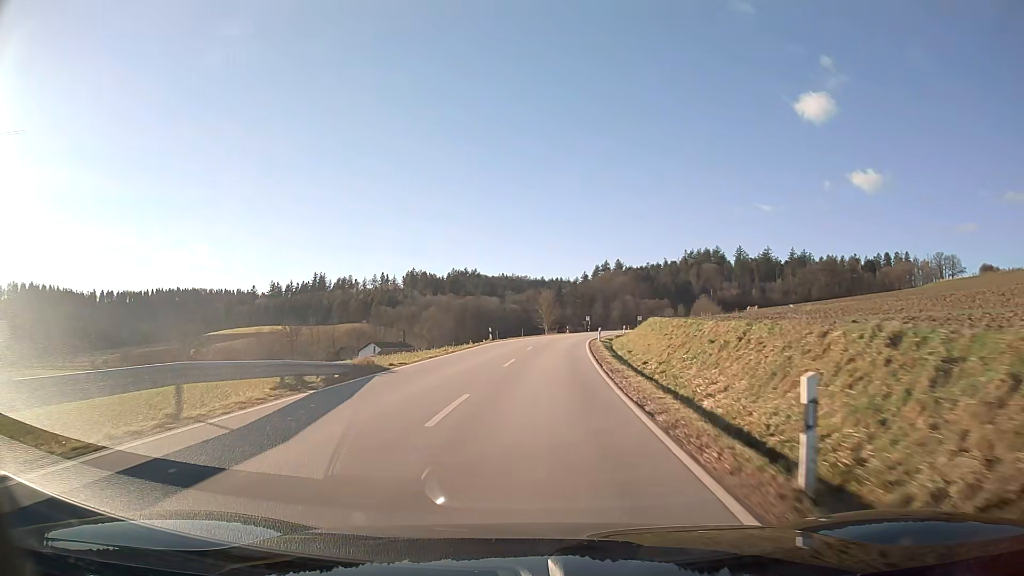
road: secondary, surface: asphalt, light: Day
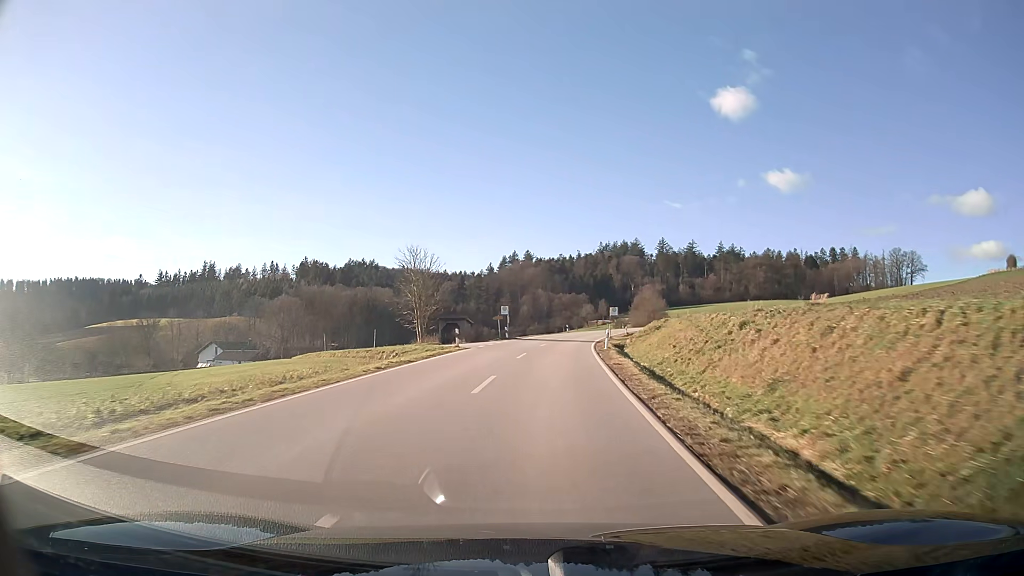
(+3.7, +56.3) m; +8°
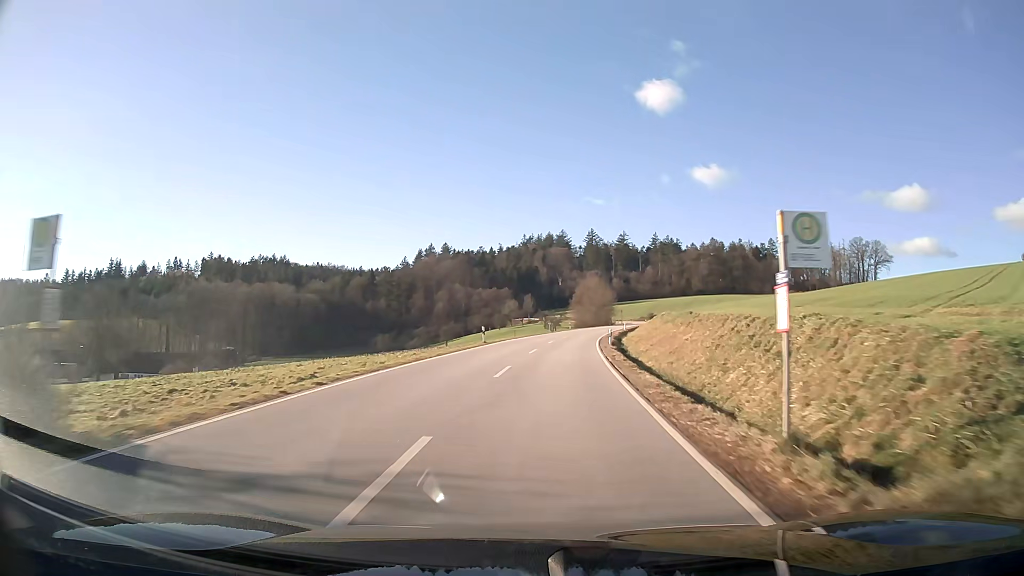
(+2.5, +45.0) m; +7°
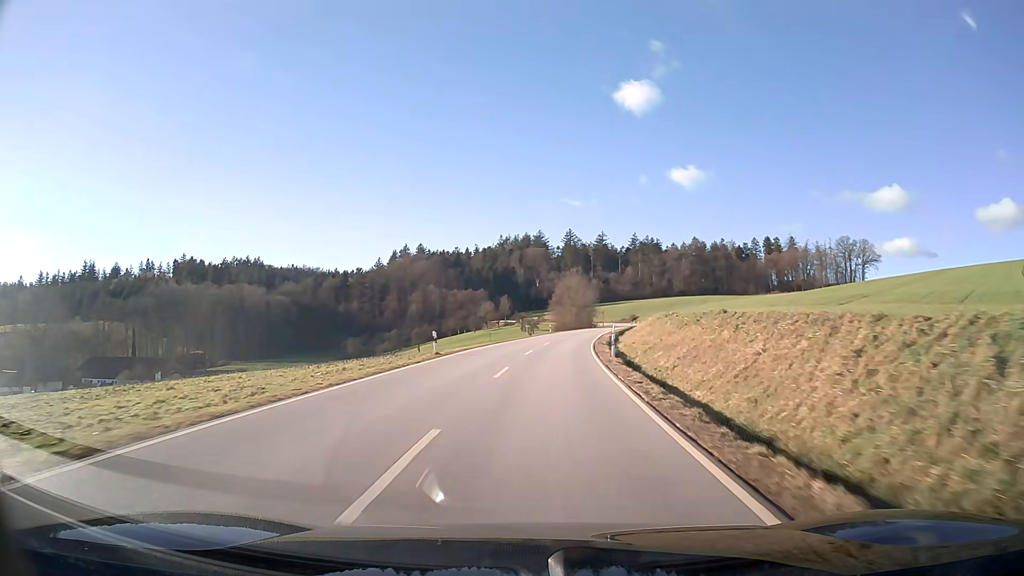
(+0.2, +11.3) m; +2°
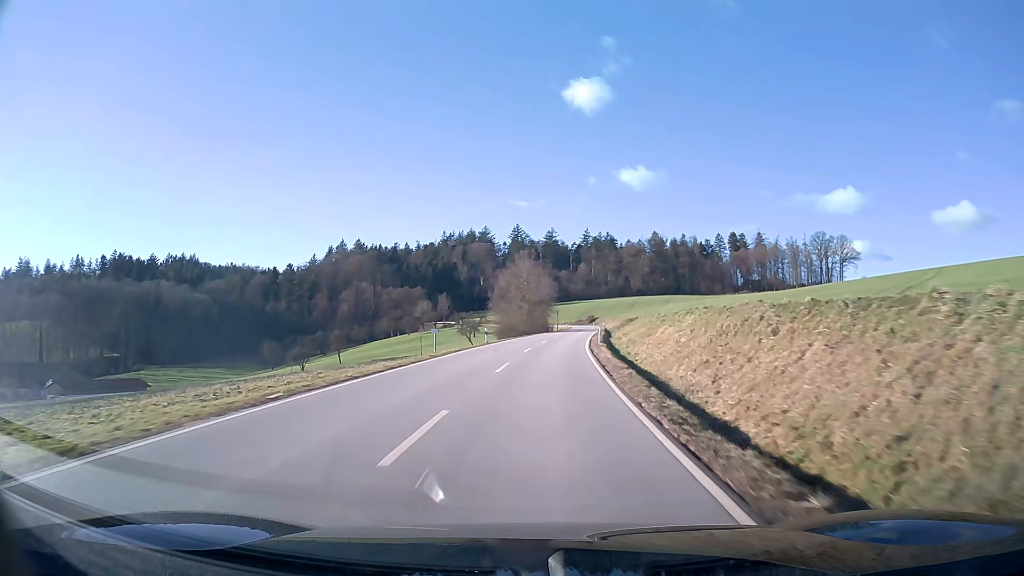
(+1.3, +34.4) m; +4°
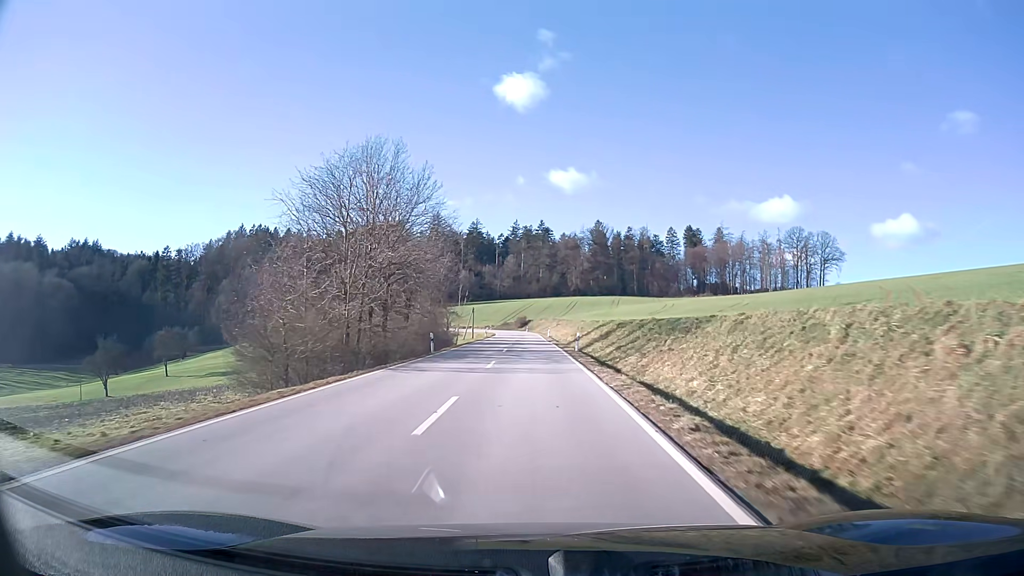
(+3.4, +58.6) m; +6°
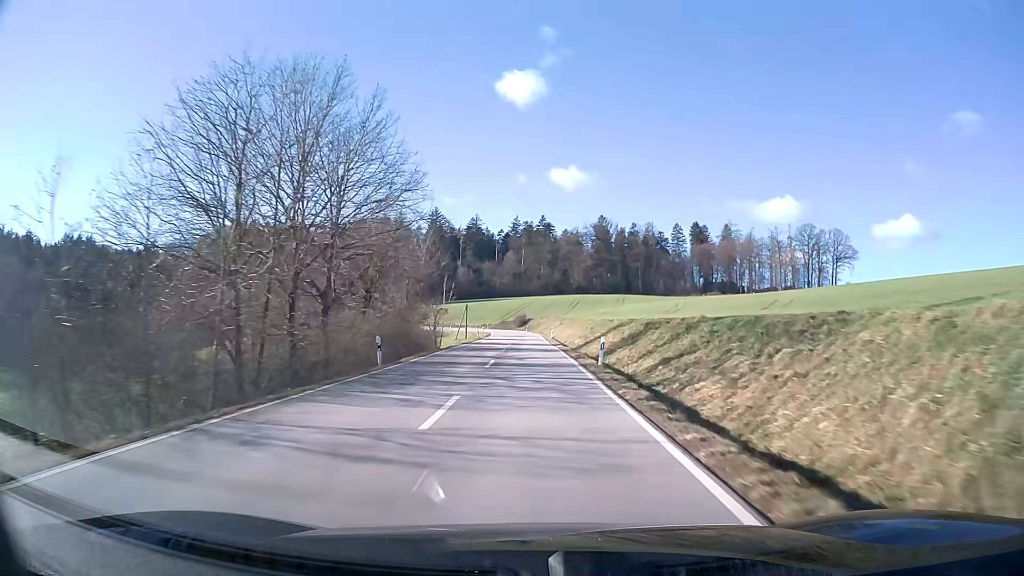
(0.0, +11.9) m; 0°
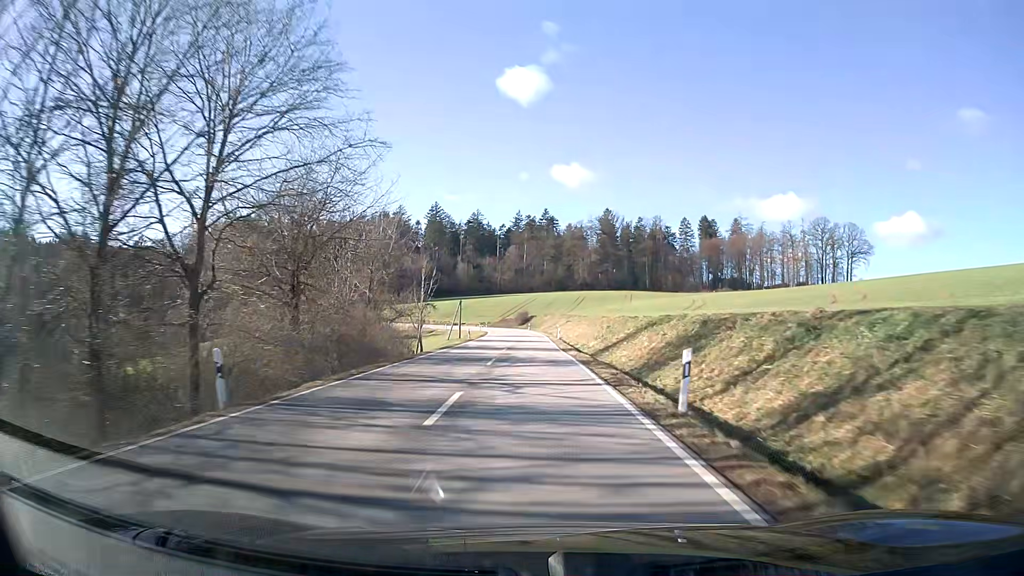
(0.0, +12.0) m; 0°
